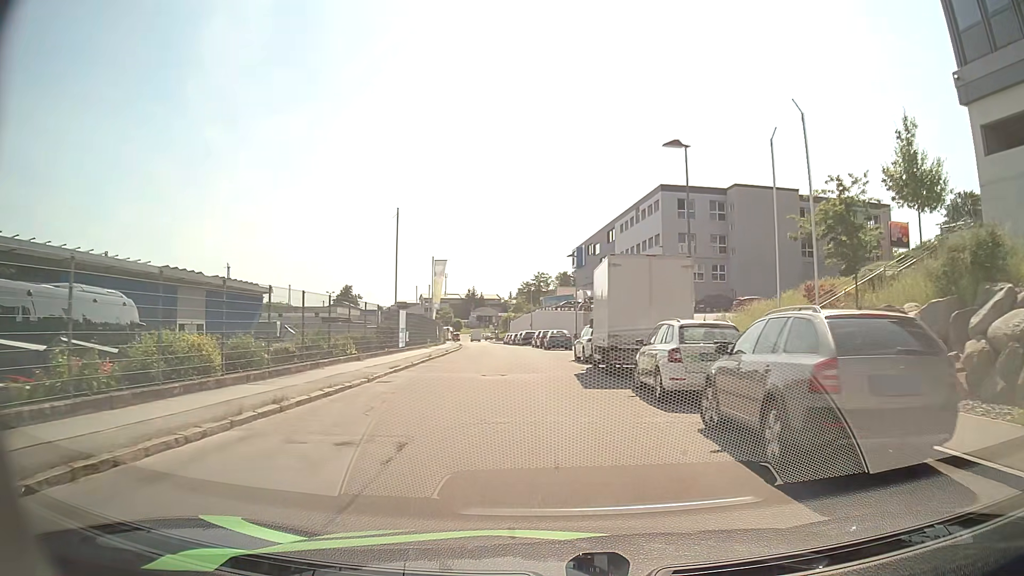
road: residential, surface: asphalt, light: Day
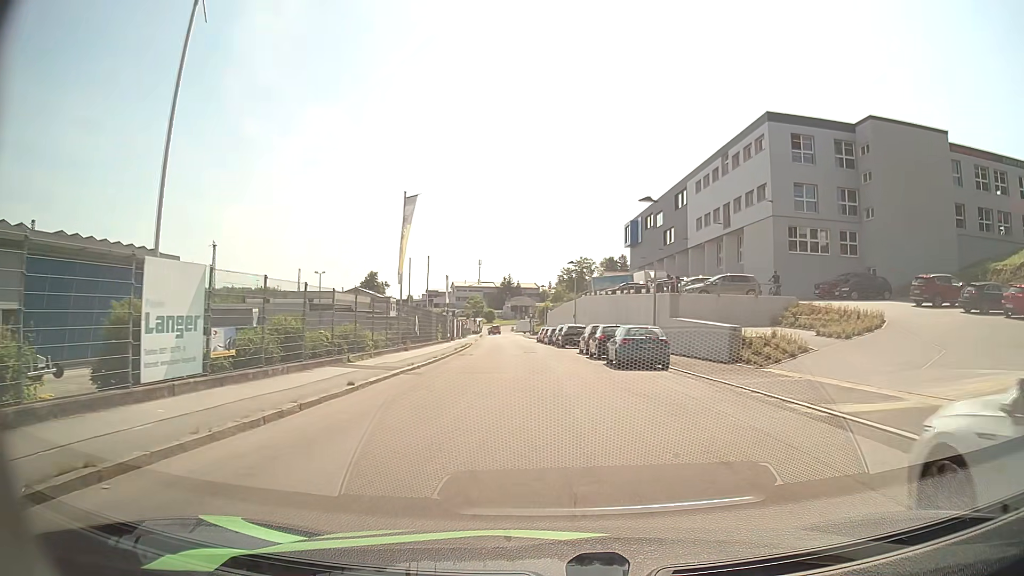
(-0.9, +24.6) m; -3°
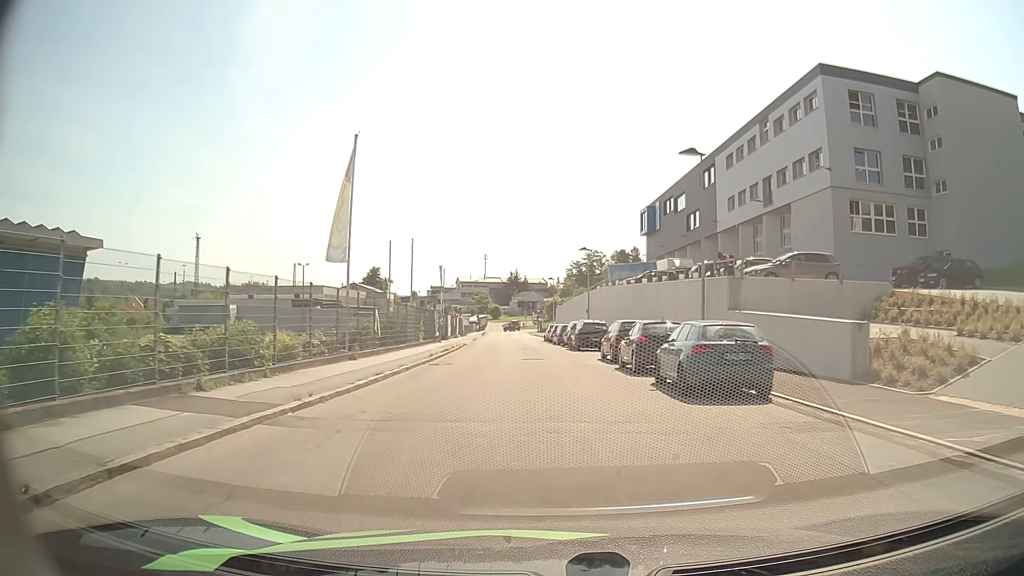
(0.0, +9.5) m; -1°
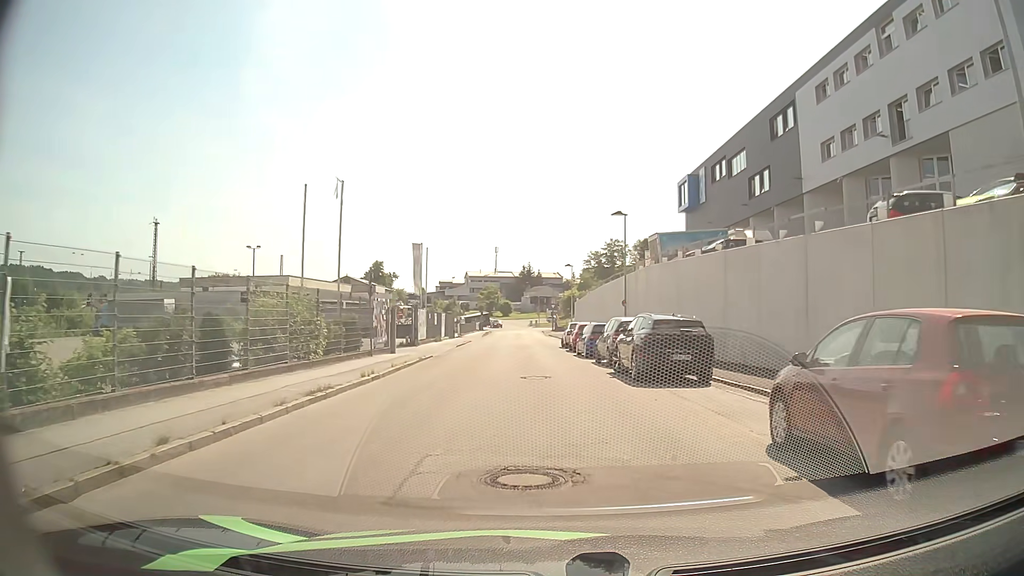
(-0.2, +18.8) m; -1°
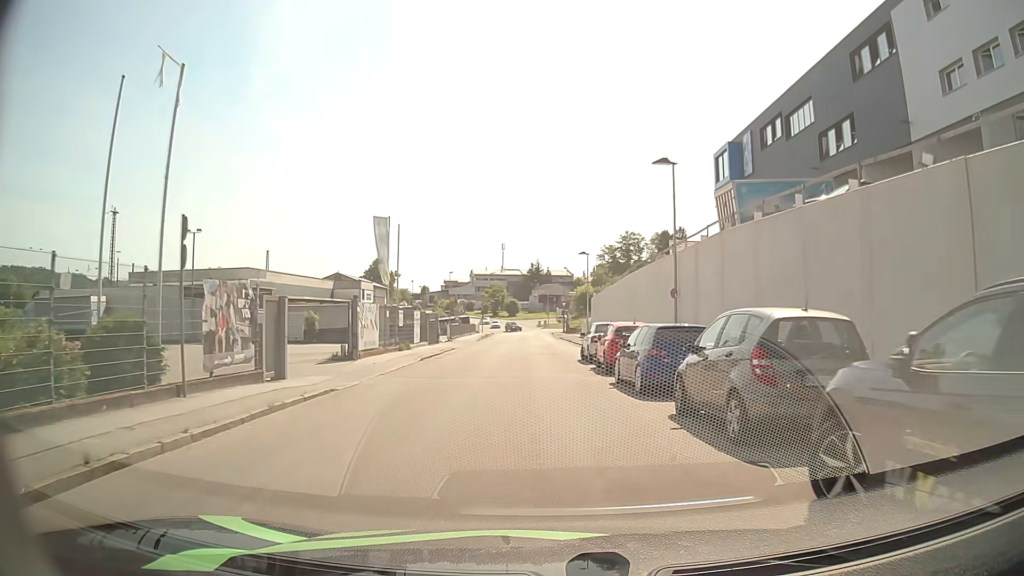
(-0.1, +13.9) m; -2°
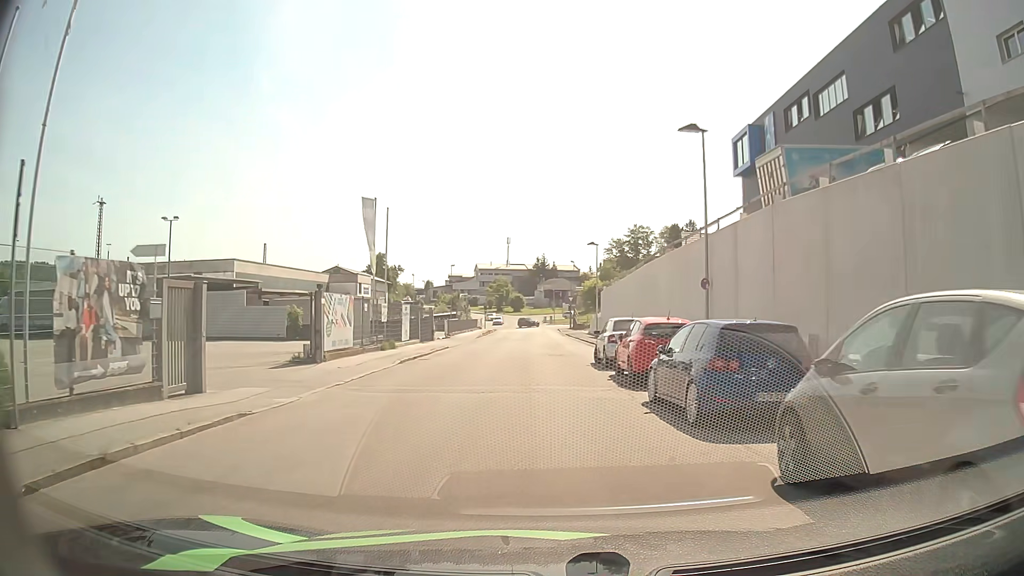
(0.0, +4.6) m; 0°
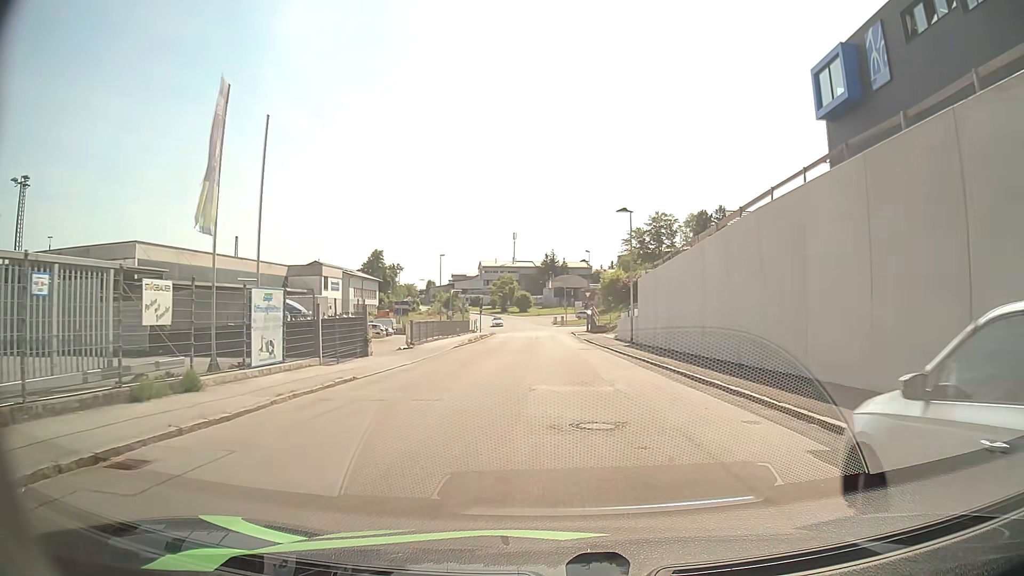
(-0.1, +18.4) m; -1°
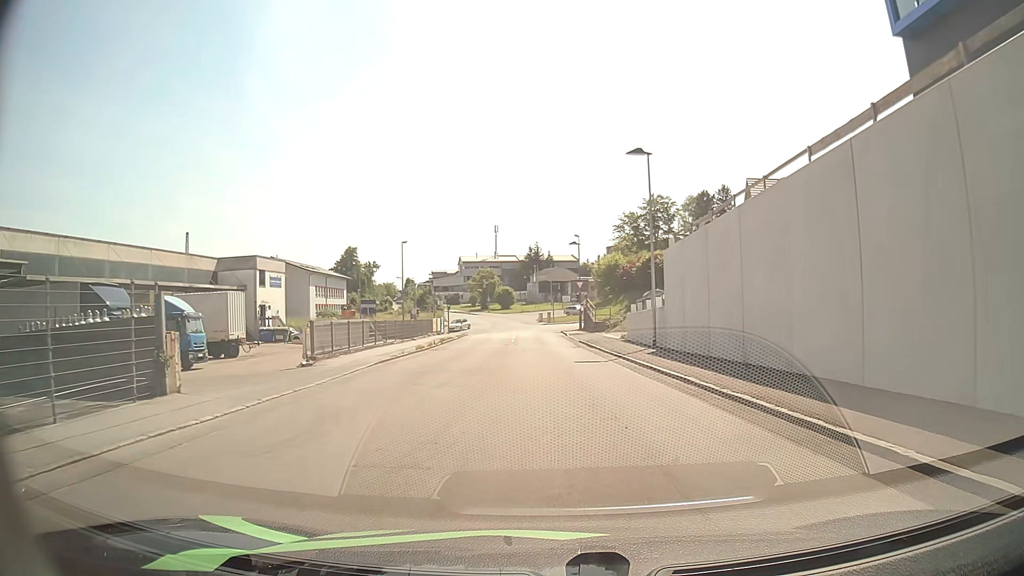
(+0.3, +13.7) m; +2°
